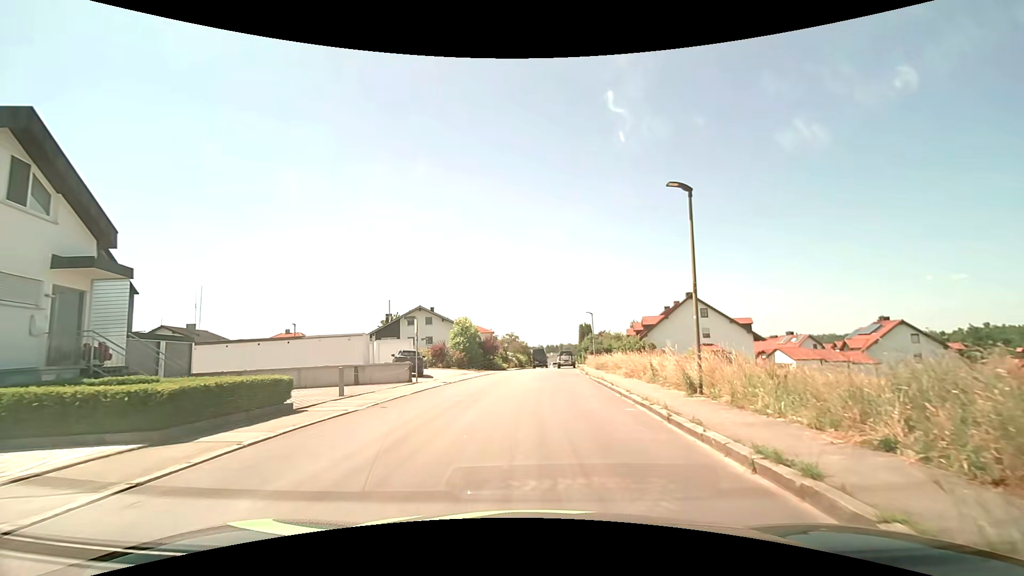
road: residential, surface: asphalt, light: Day
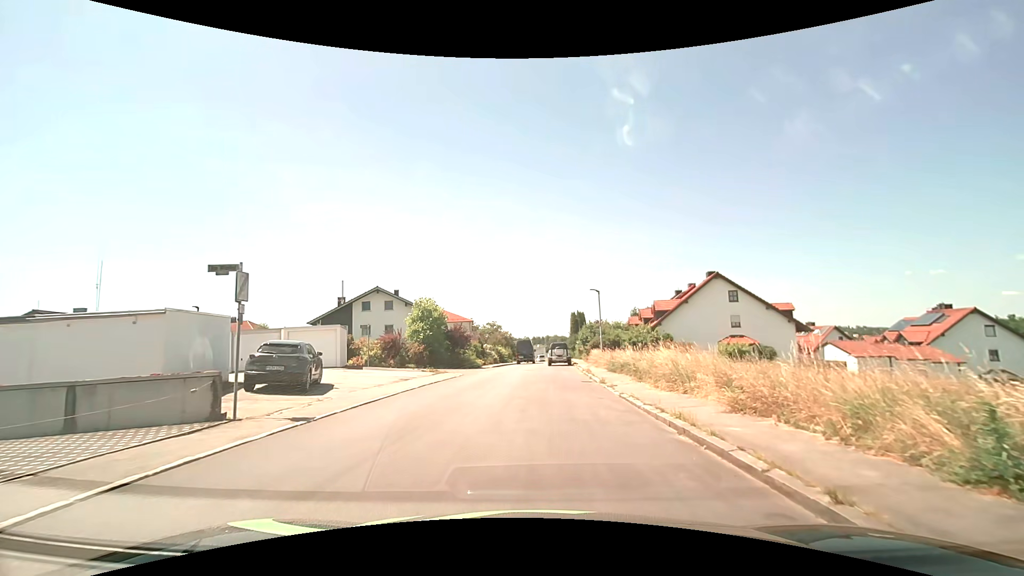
(+0.4, +13.1) m; +3°
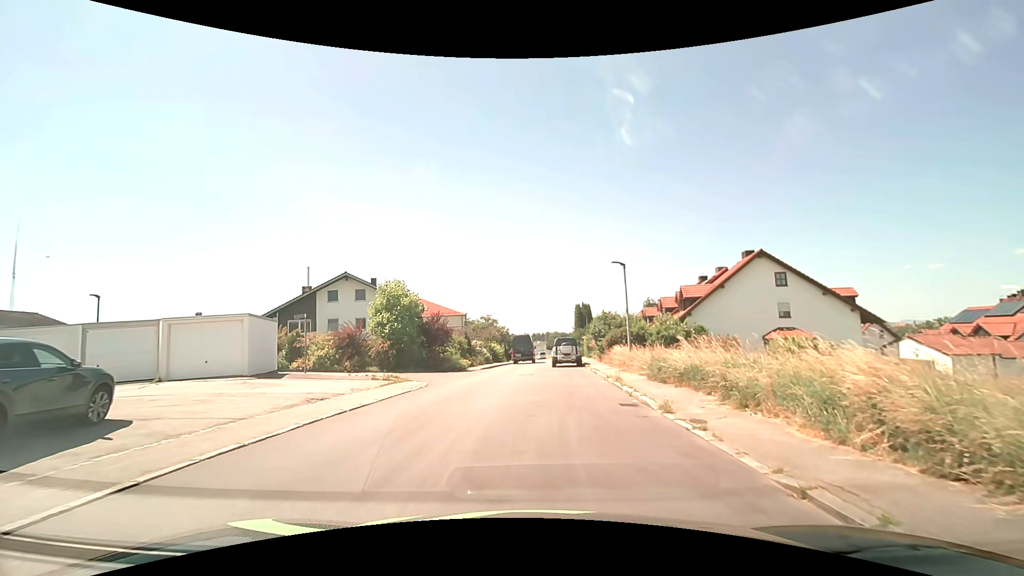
(0.0, +9.3) m; 0°
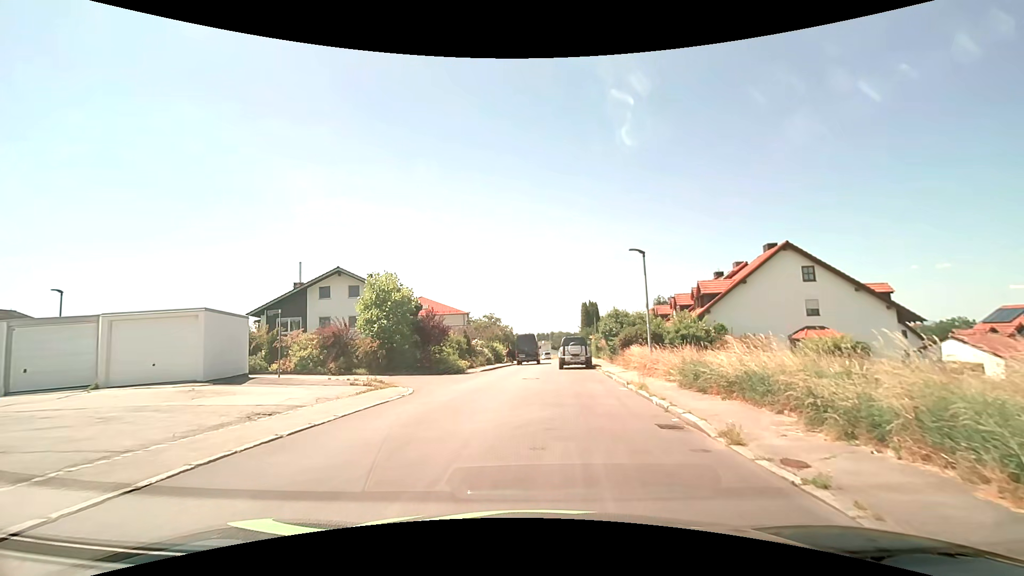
(0.0, +3.0) m; -1°
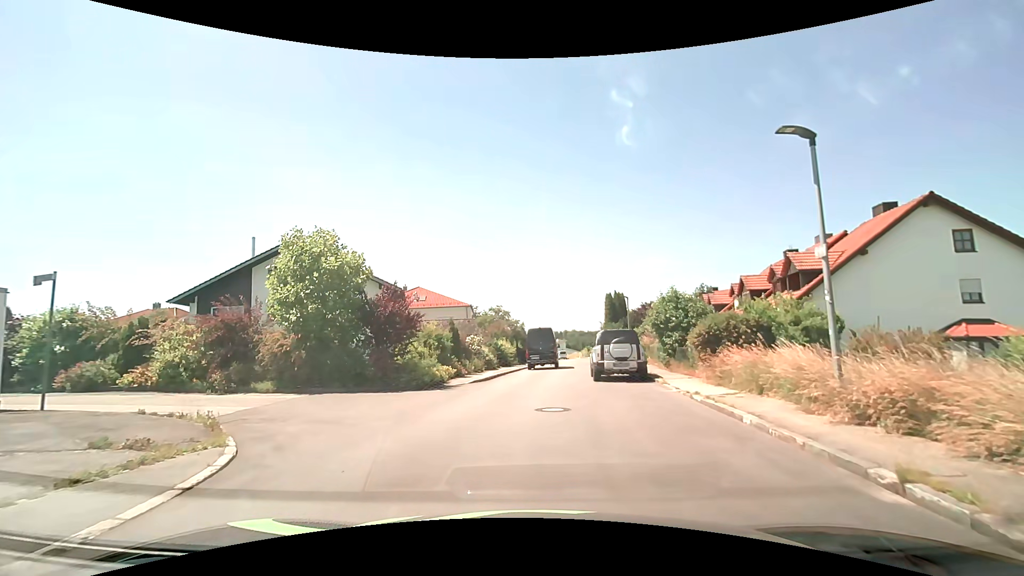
(-0.2, +11.0) m; -2°
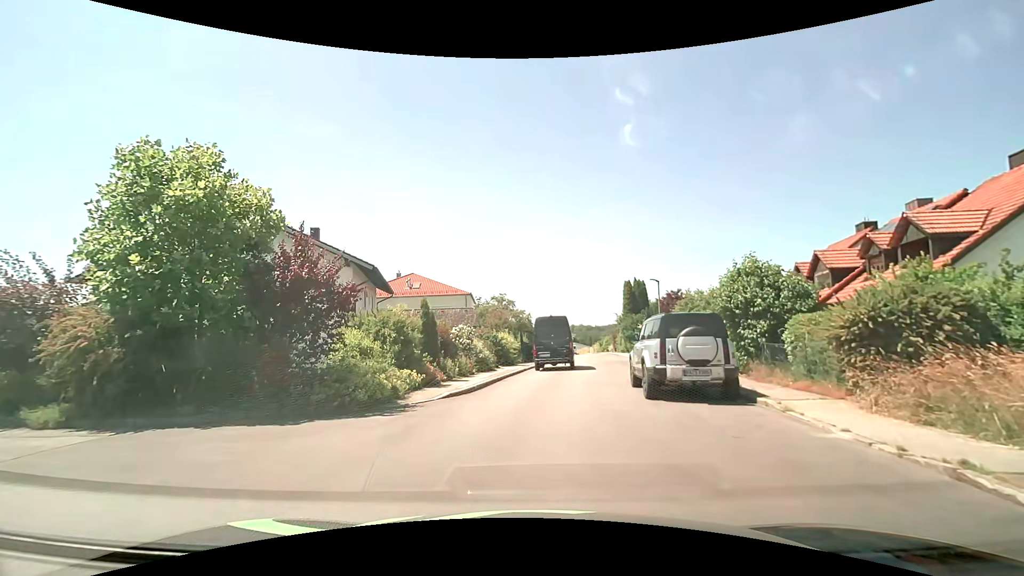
(0.0, +7.5) m; 0°
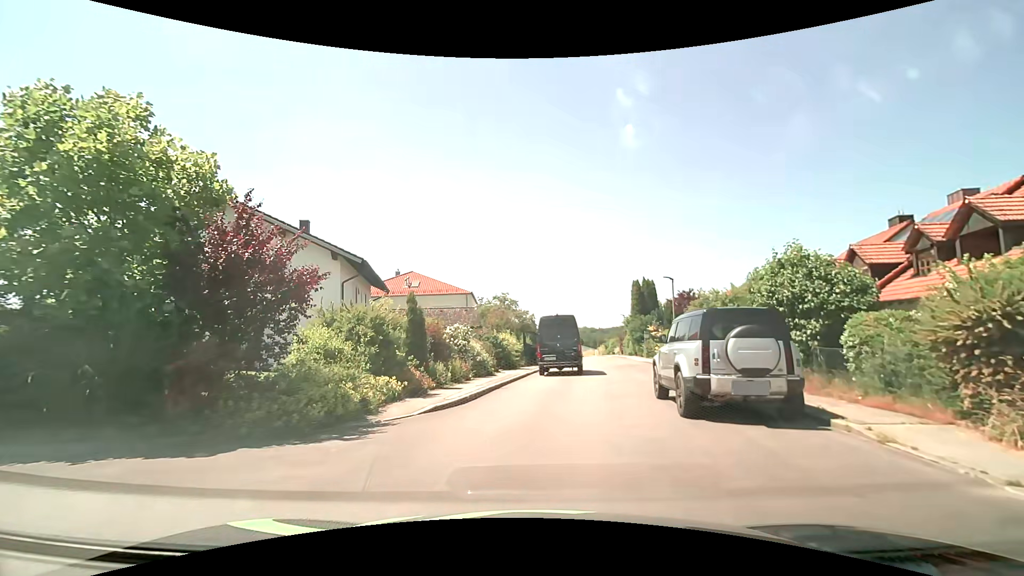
(0.0, +2.4) m; -1°
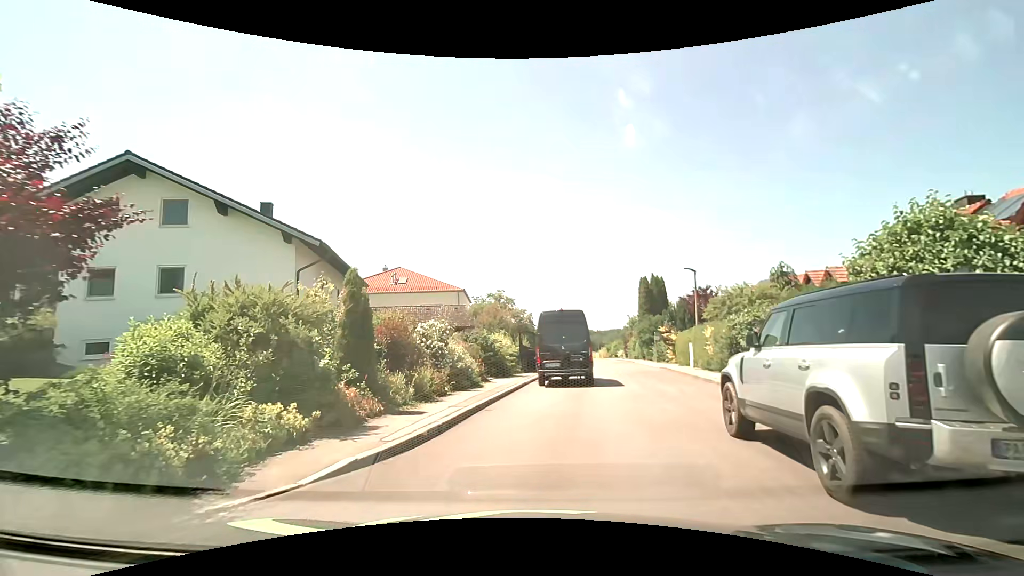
(0.0, +4.6) m; +1°
(+1, +10) (+4, +20) (+5, +29) (+6, +39) (+7, +49) (+7, +59) (+8, +69) (+7, +79) (+6, +89) (+5, +99) m
